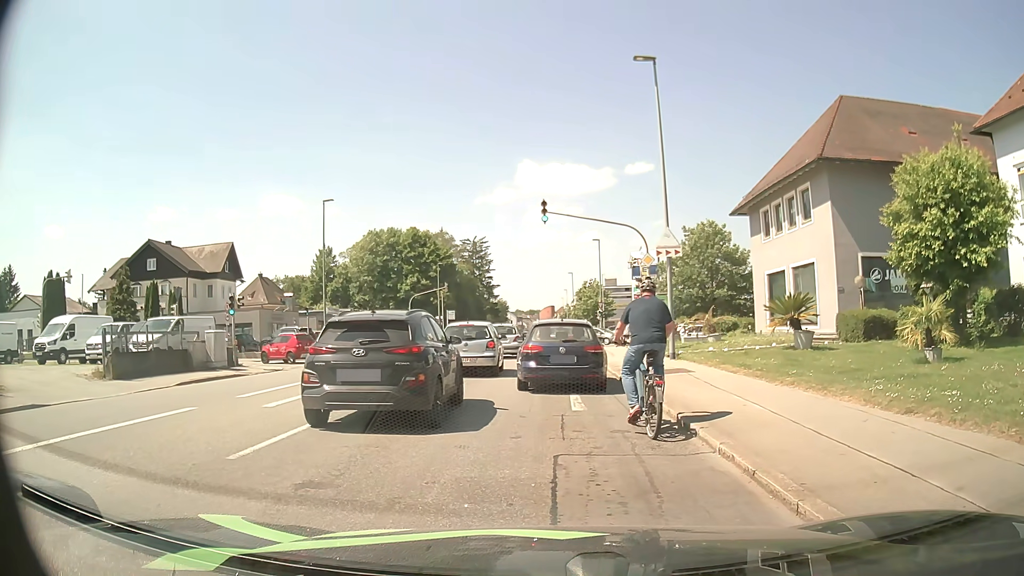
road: tertiary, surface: asphalt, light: Day
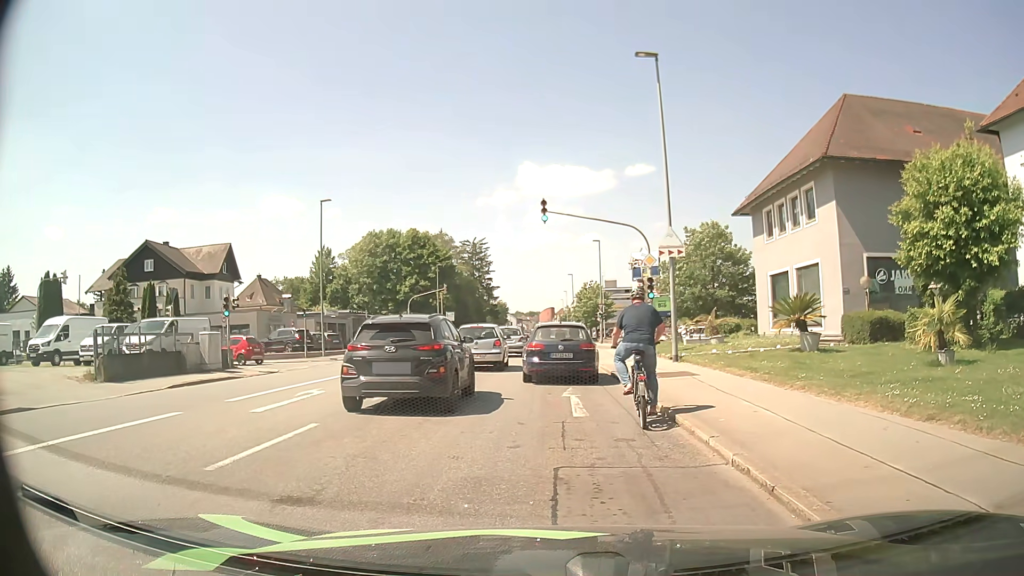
(0.0, +0.6) m; 0°
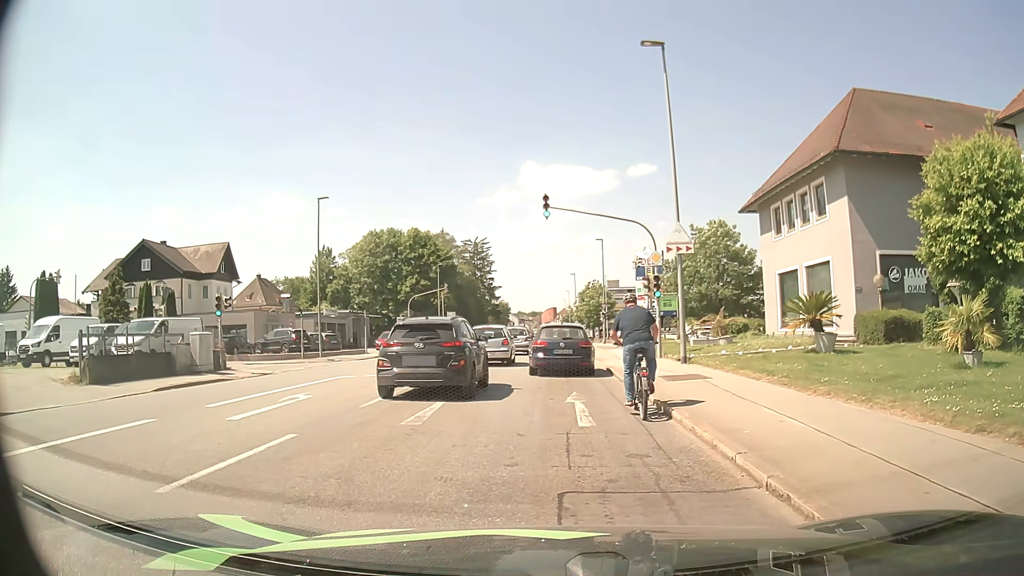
(0.0, +1.1) m; -2°
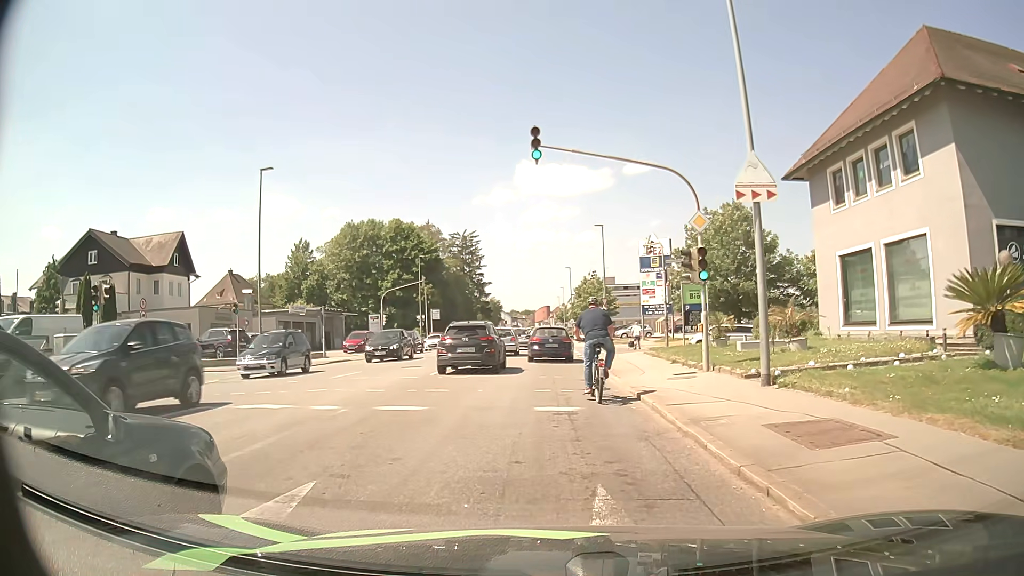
(+0.1, +8.7) m; +2°
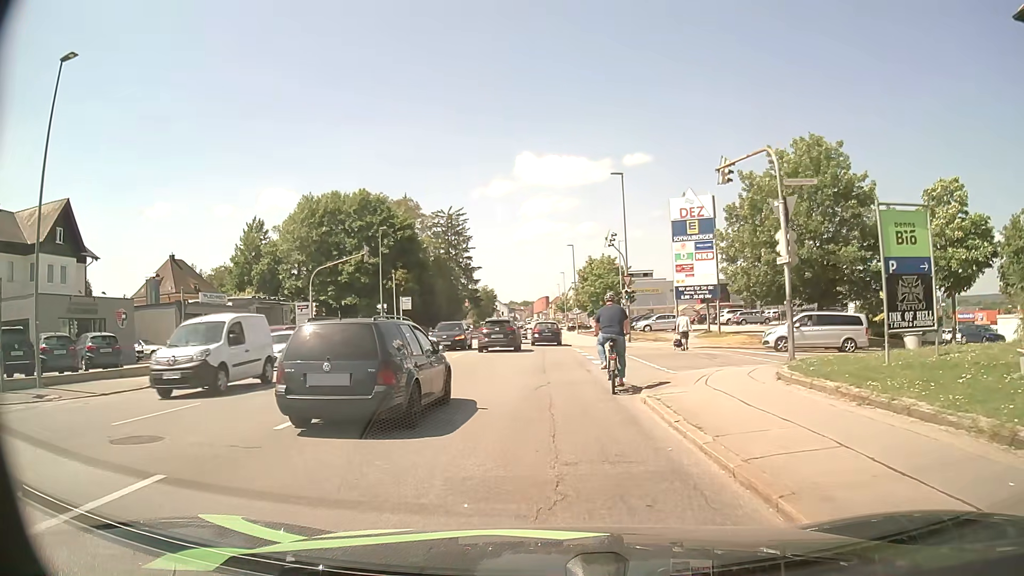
(-0.1, +17.6) m; 0°
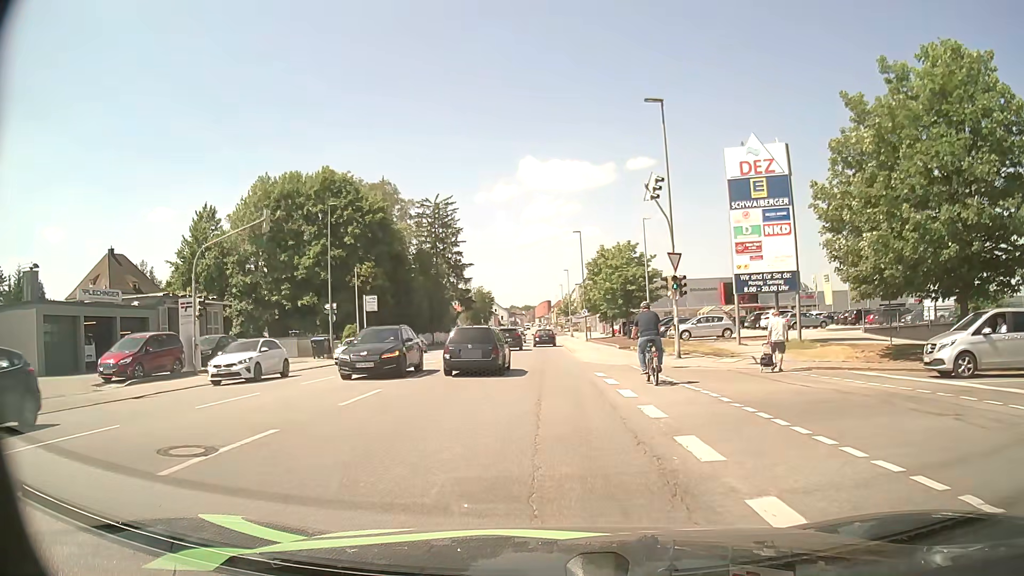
(0.0, +14.9) m; 0°
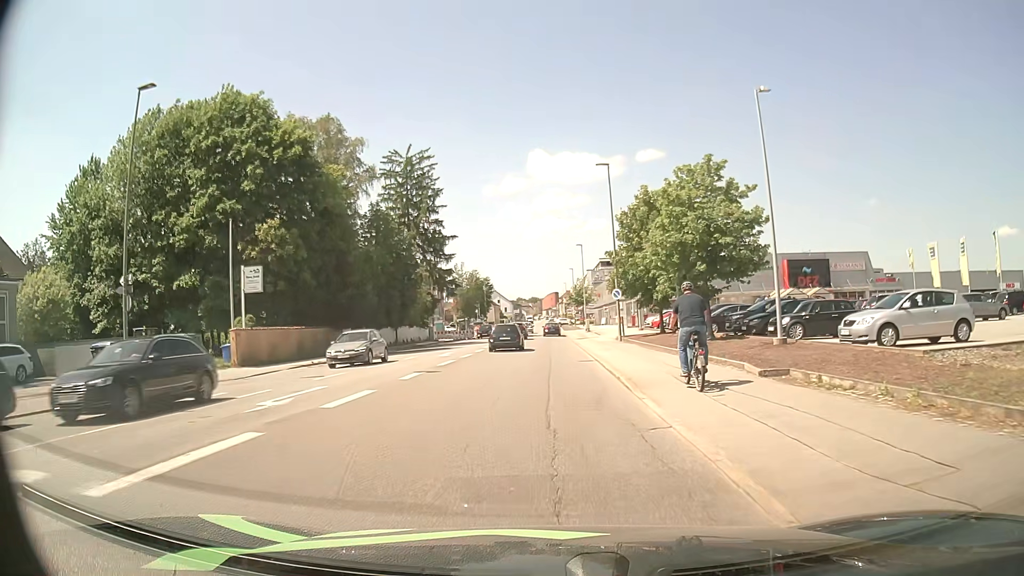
(0.0, +24.6) m; 0°
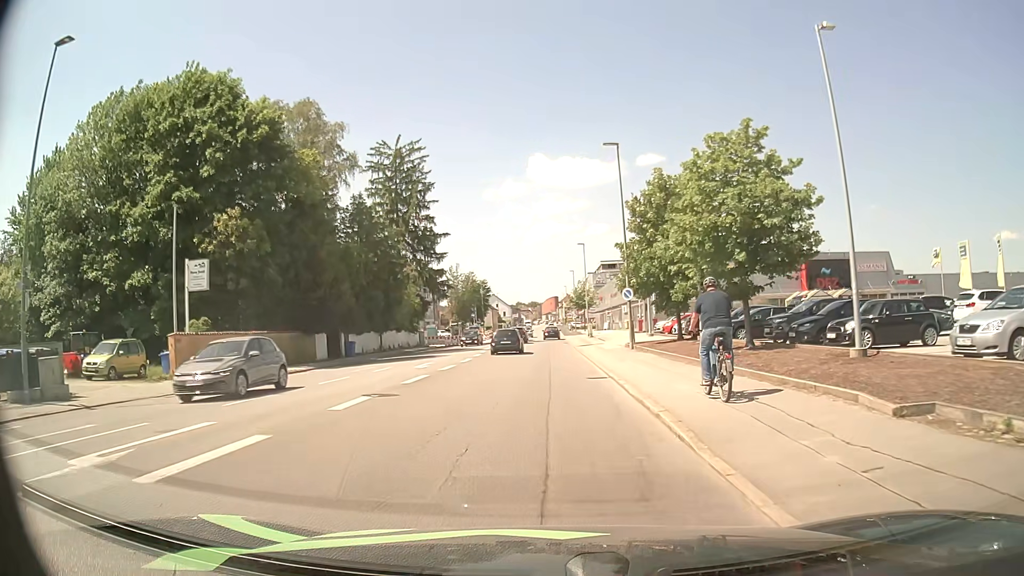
(0.0, +5.6) m; -1°
(0, +10) (0, +20) (0, +30) (0, +40) (0, +50) (0, +60) (0, +70) (0, +80) (0, +90) (0, +100) m
